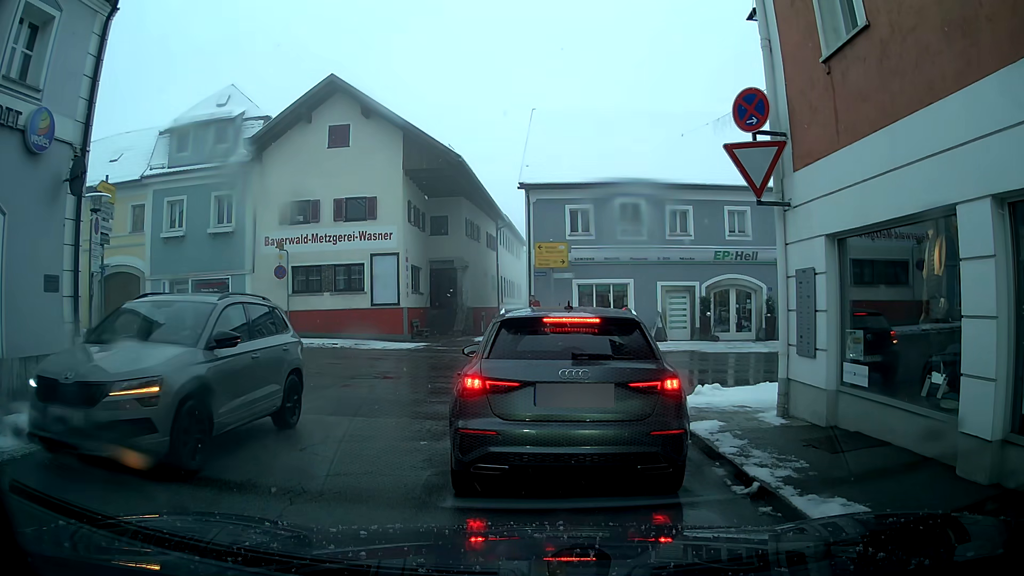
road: secondary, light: Day
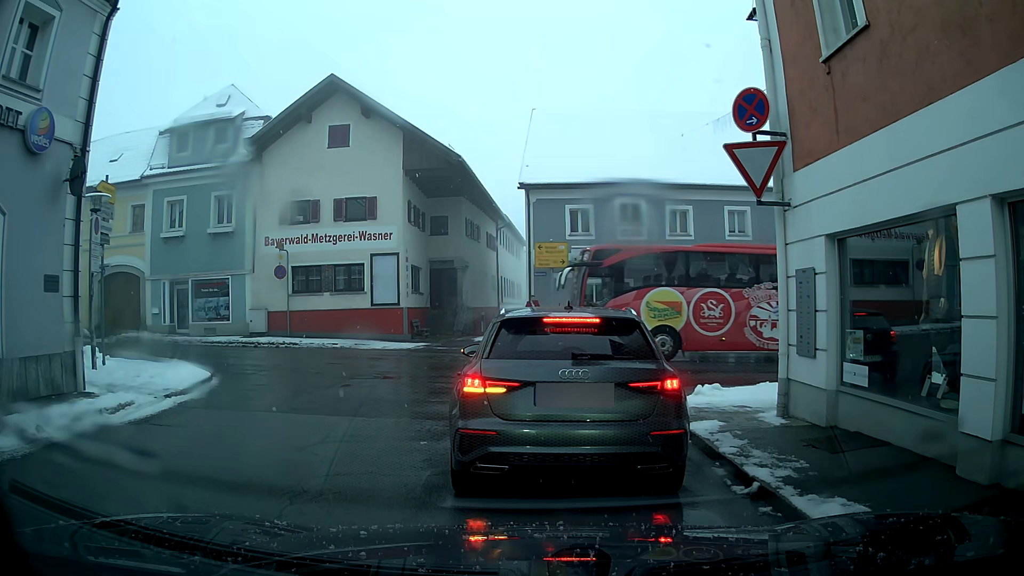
(0.0, 0.0) m; 0°
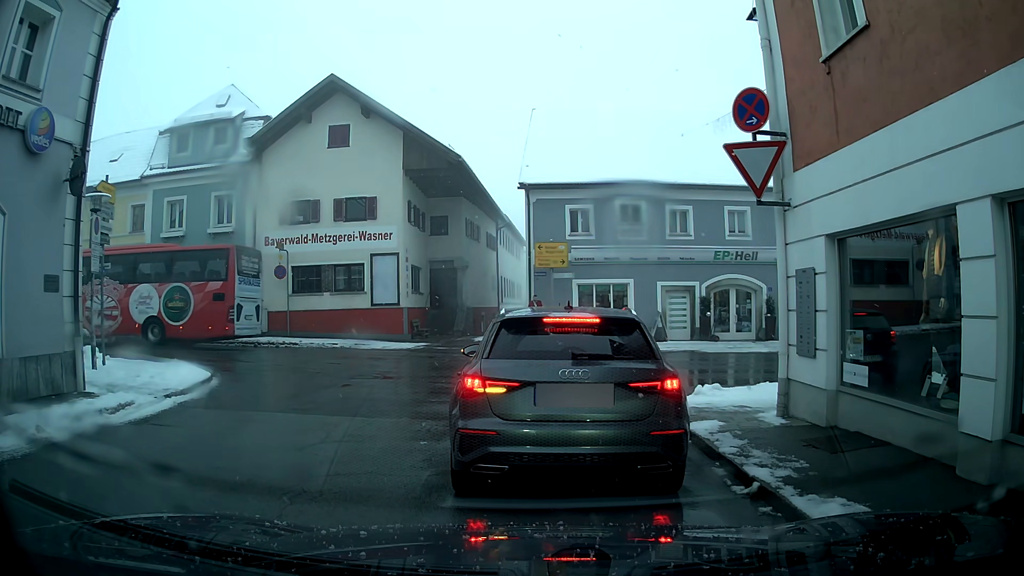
(0.0, 0.0) m; 0°
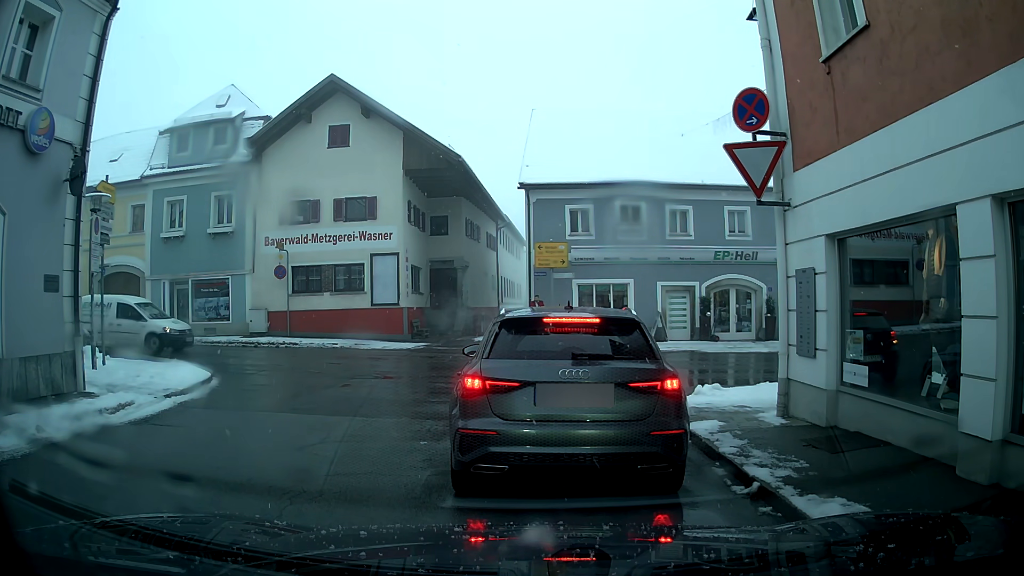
(0.0, 0.0) m; 0°
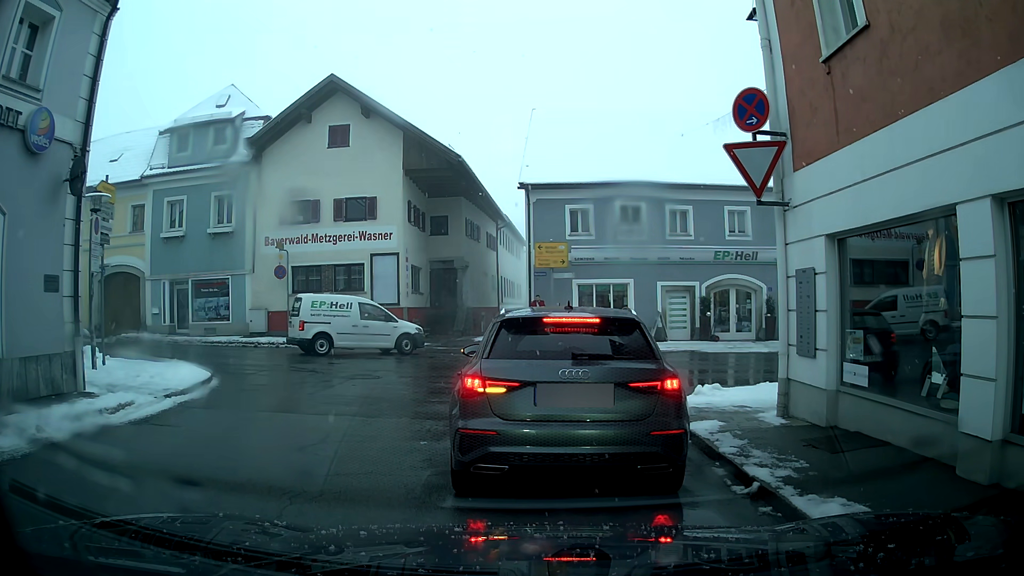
(0.0, 0.0) m; 0°
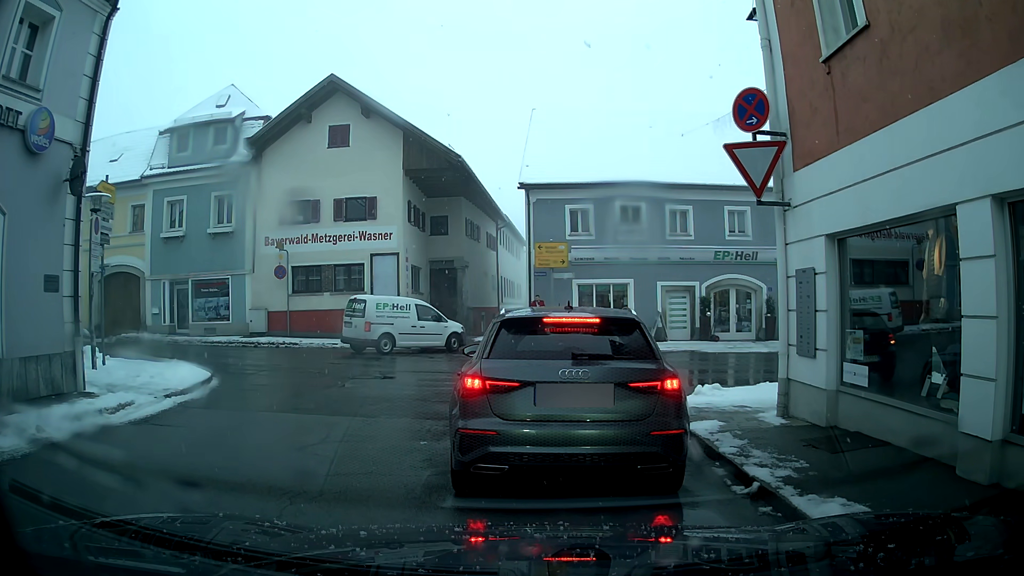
(0.0, 0.0) m; 0°
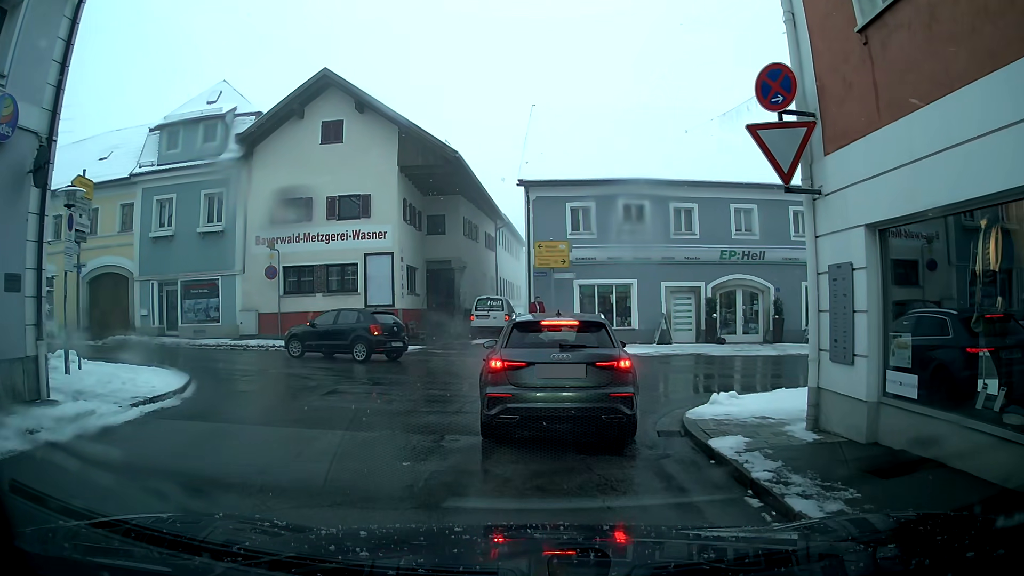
(0.0, +1.0) m; 0°
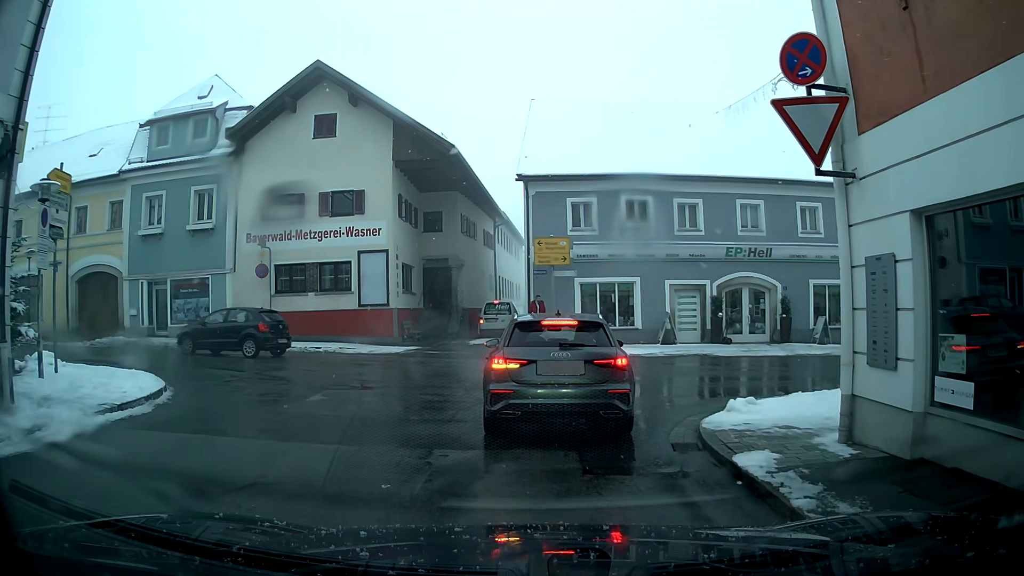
(0.0, +0.9) m; -1°
(0, +10) (+6, +17) (+16, +17) (+26, +17) (+36, +17) (+46, +17) (+56, +18) (+66, +18) (+76, +18) (+86, +19) m
